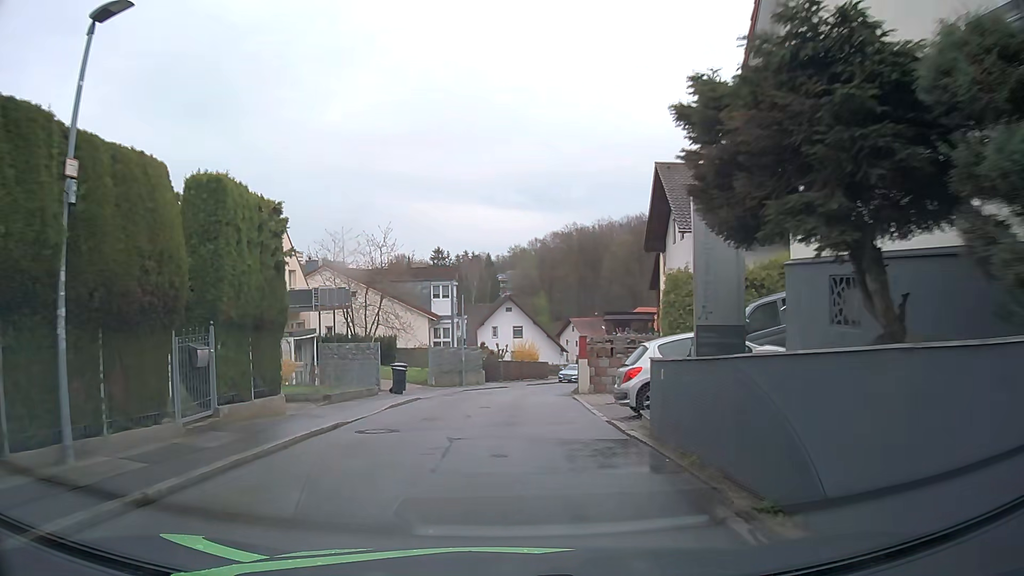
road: residential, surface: asphalt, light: Day
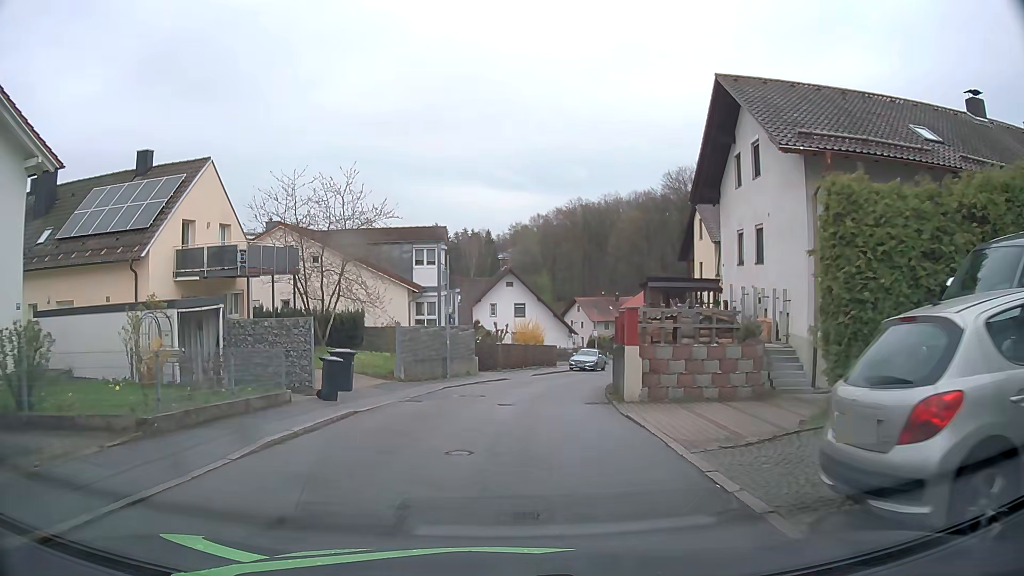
(0.0, +9.5) m; +1°
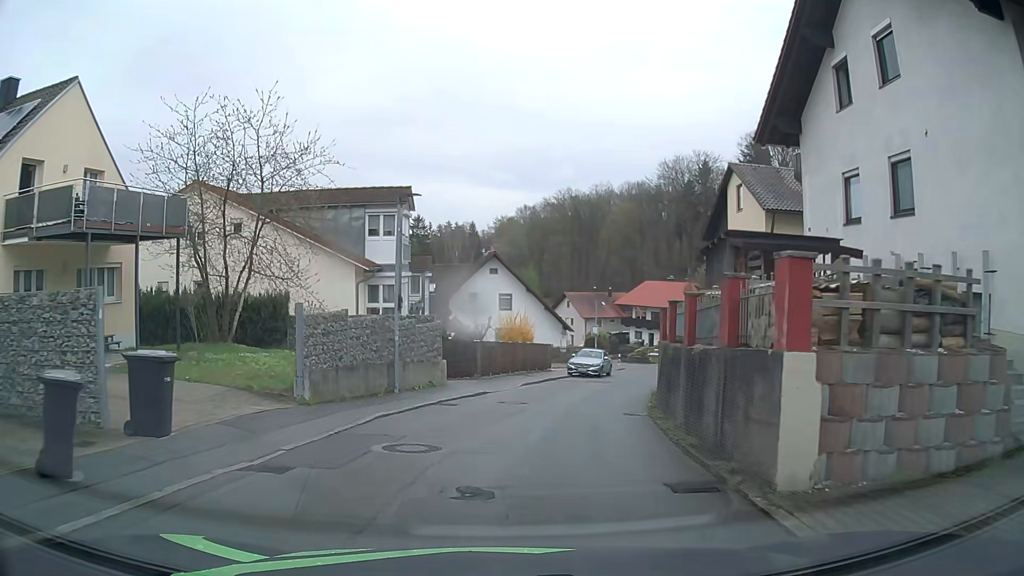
(0.0, +9.4) m; +1°
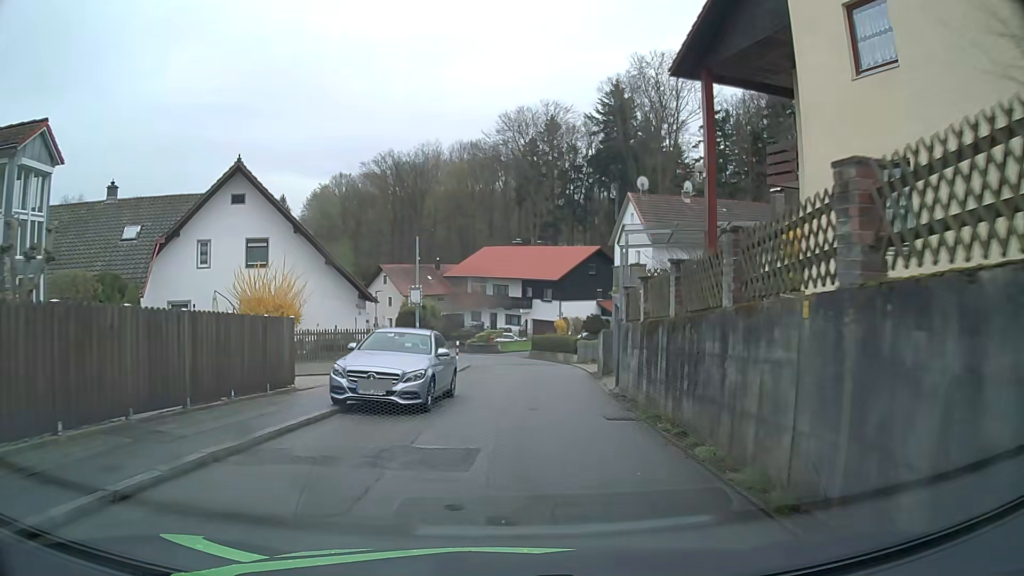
(+2.8, +23.4) m; +15°
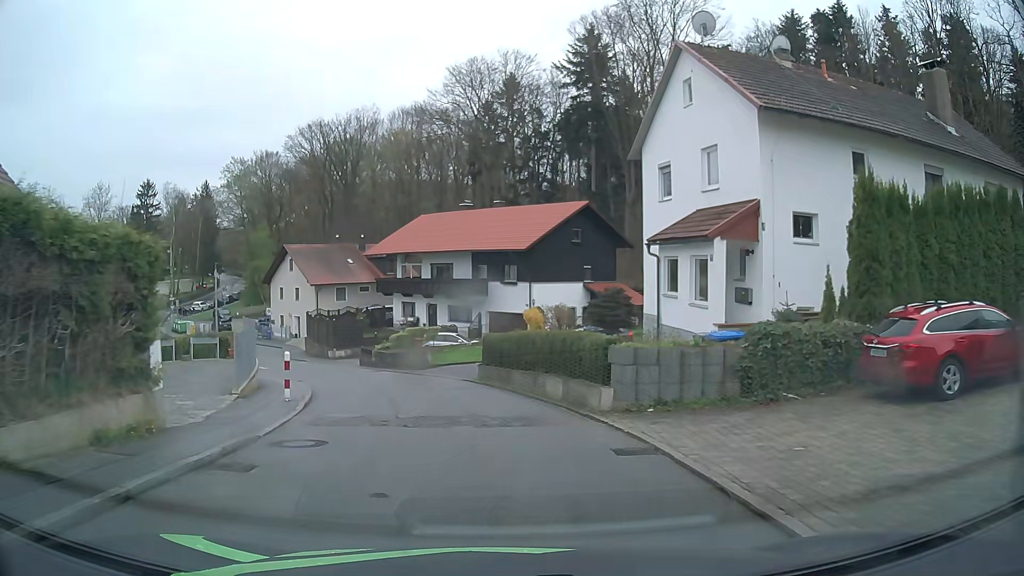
(+0.9, +23.4) m; +3°
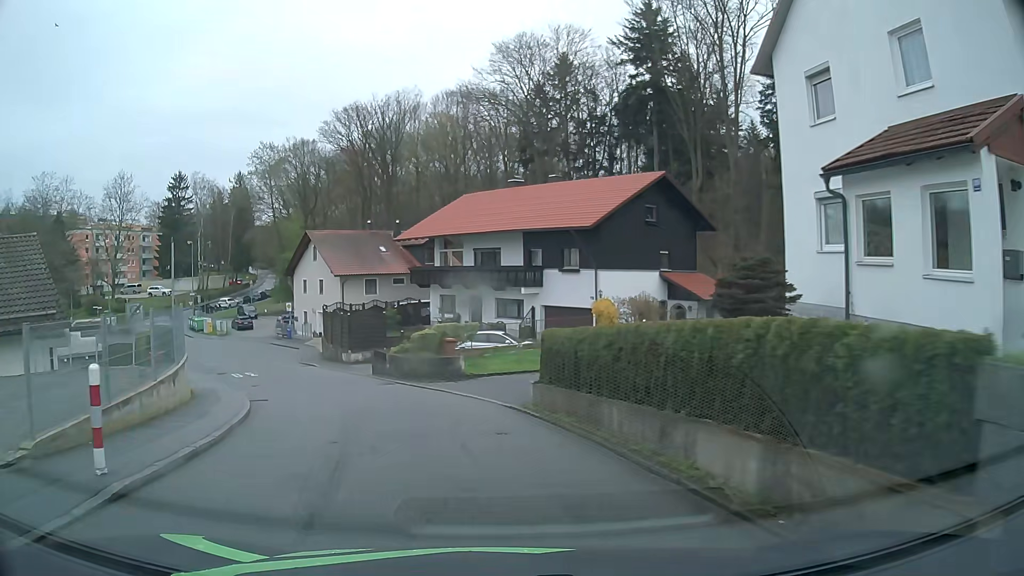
(-0.4, +8.8) m; -5°
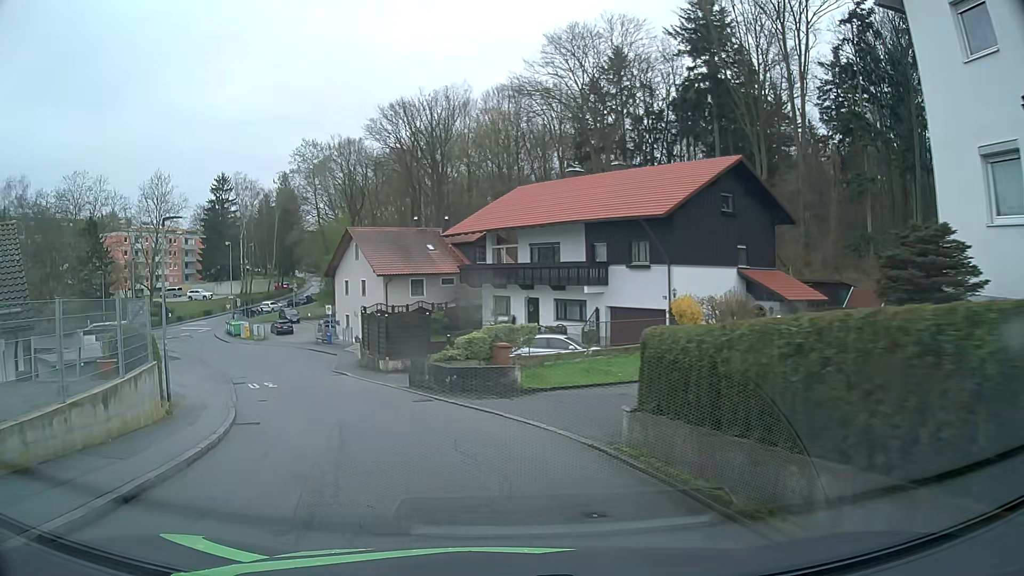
(-0.1, +4.5) m; -5°
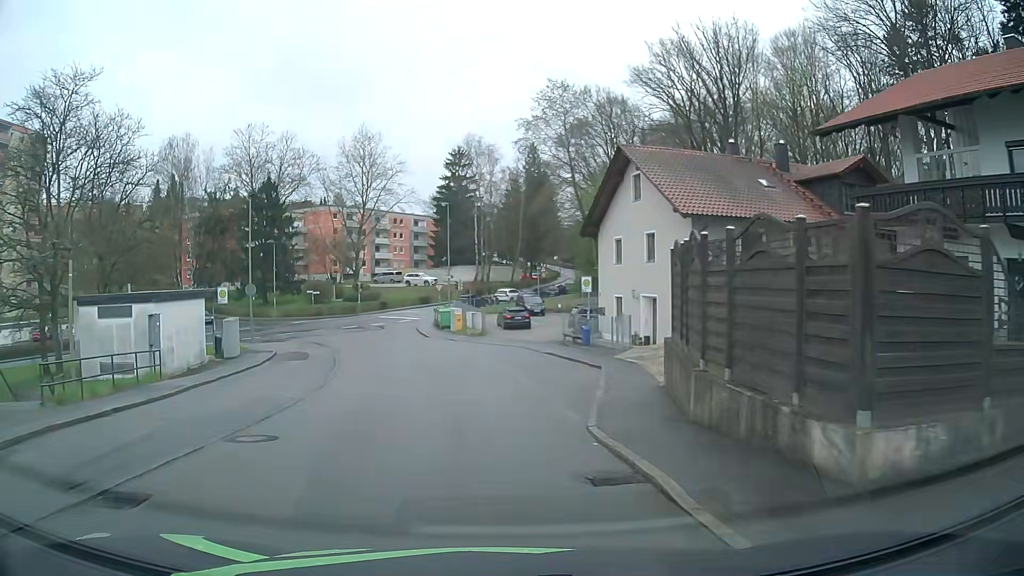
(-5.2, +22.9) m; -21°
(0, +10) (-1, +20) (-3, +30) (-5, +39) (-10, +48) (-17, +56) (-24, +63) (-32, +69) (-40, +74) (-48, +80) m
